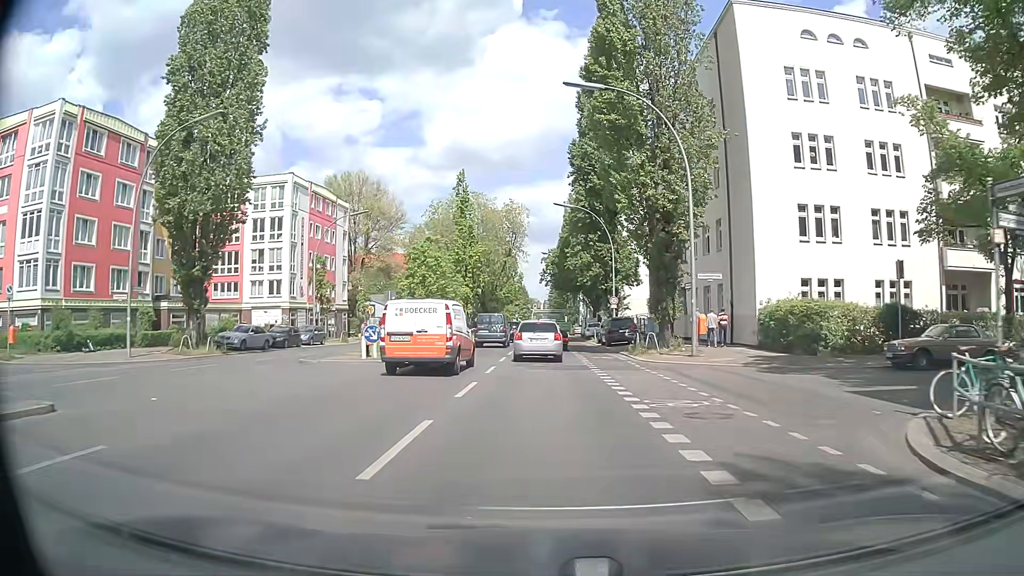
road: secondary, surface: asphalt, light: Day
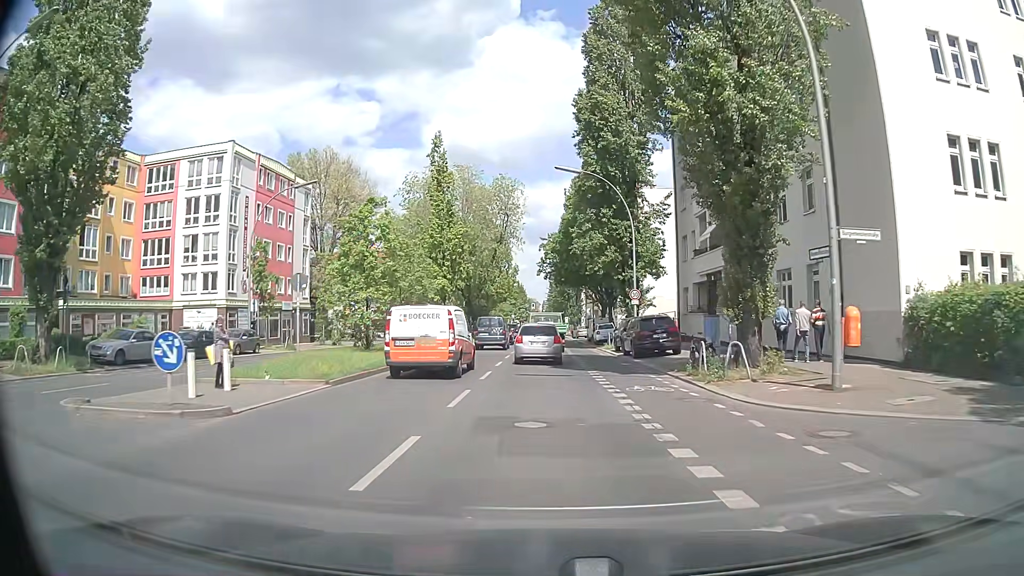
(0.0, +12.5) m; 0°
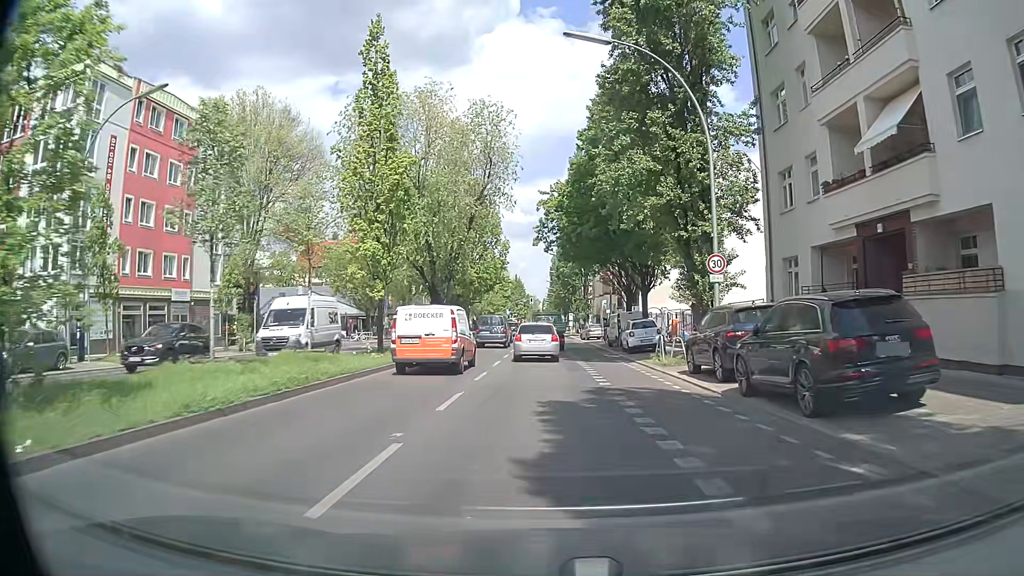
(-0.2, +18.7) m; 0°
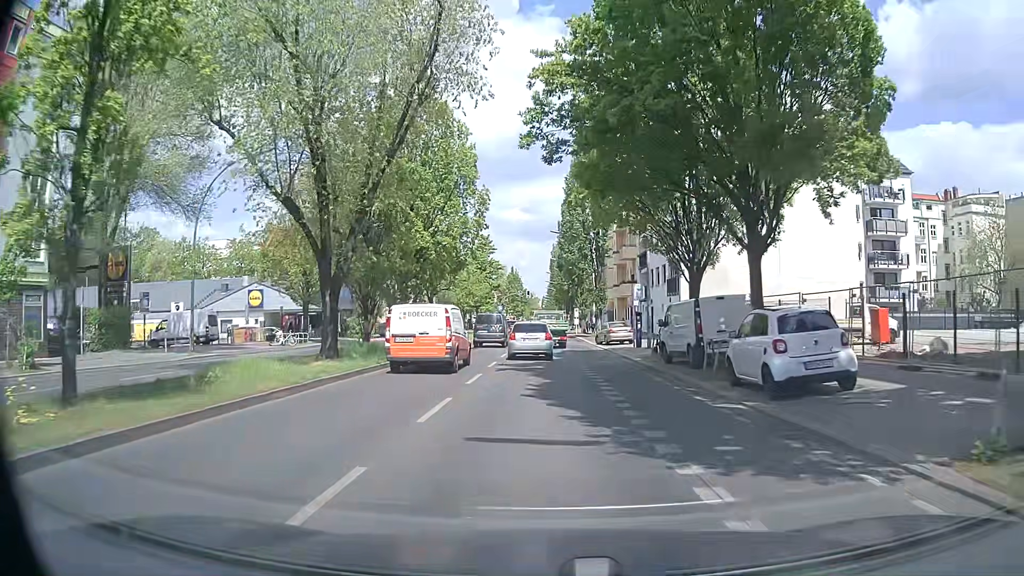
(0.0, +19.5) m; 0°
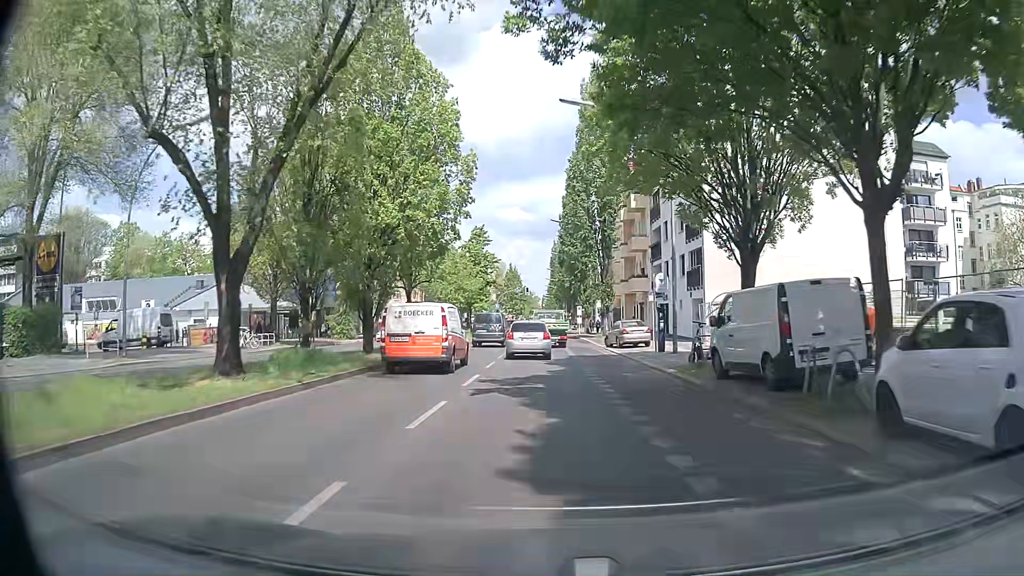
(+0.1, +6.7) m; -1°
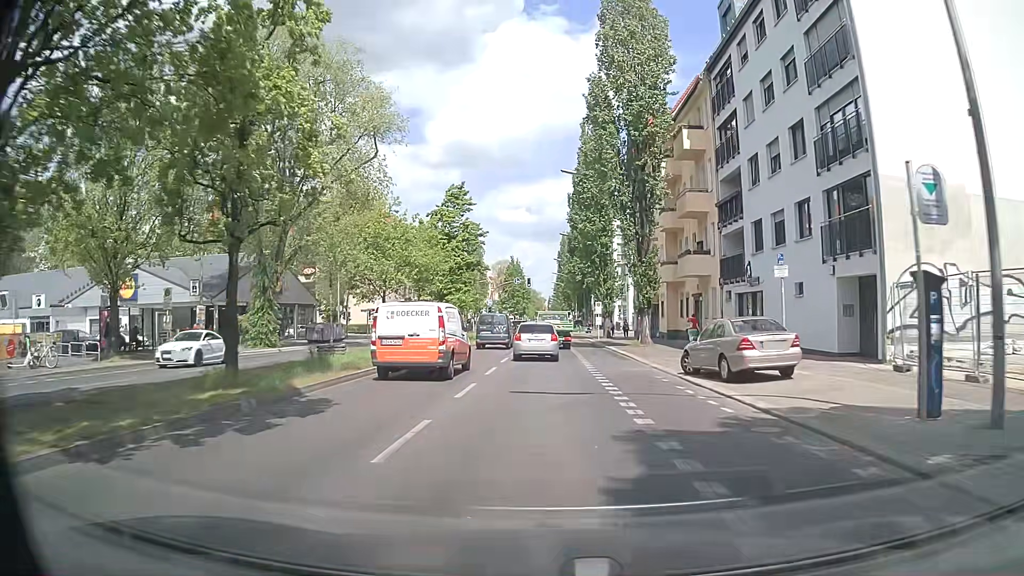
(+0.3, +20.2) m; +2°
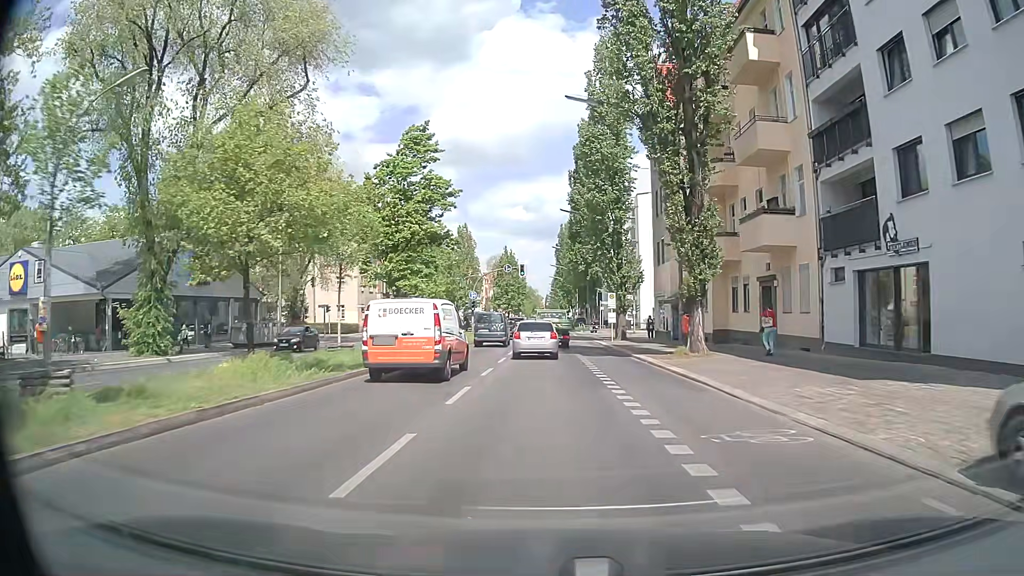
(-0.2, +13.4) m; -1°
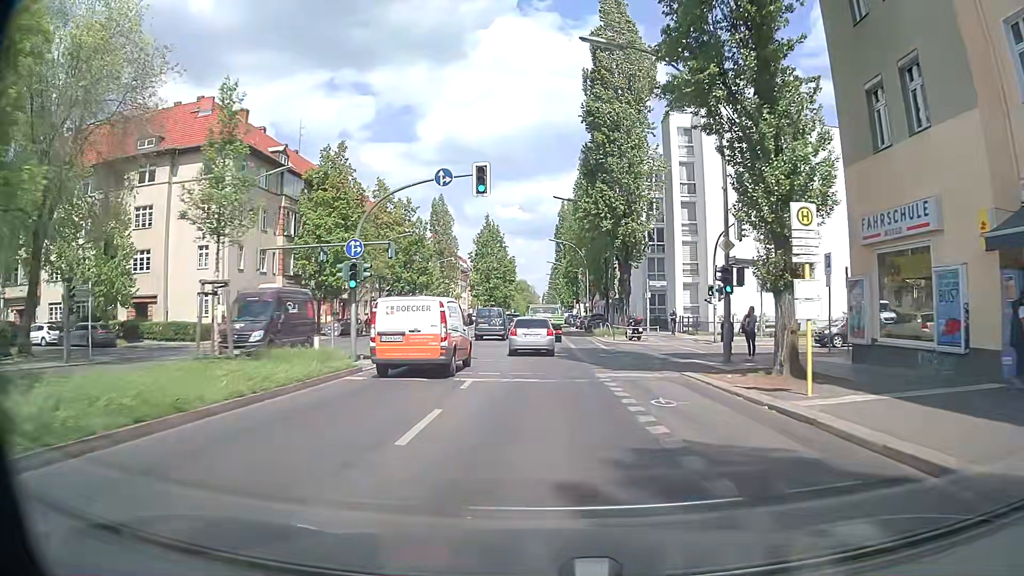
(+0.4, +34.0) m; +1°
(0, +10) (0, +20) (0, +30) (0, +40) (0, +50) (0, +60) (-1, +70) (-1, +80) (-1, +90) (-1, +100) m
